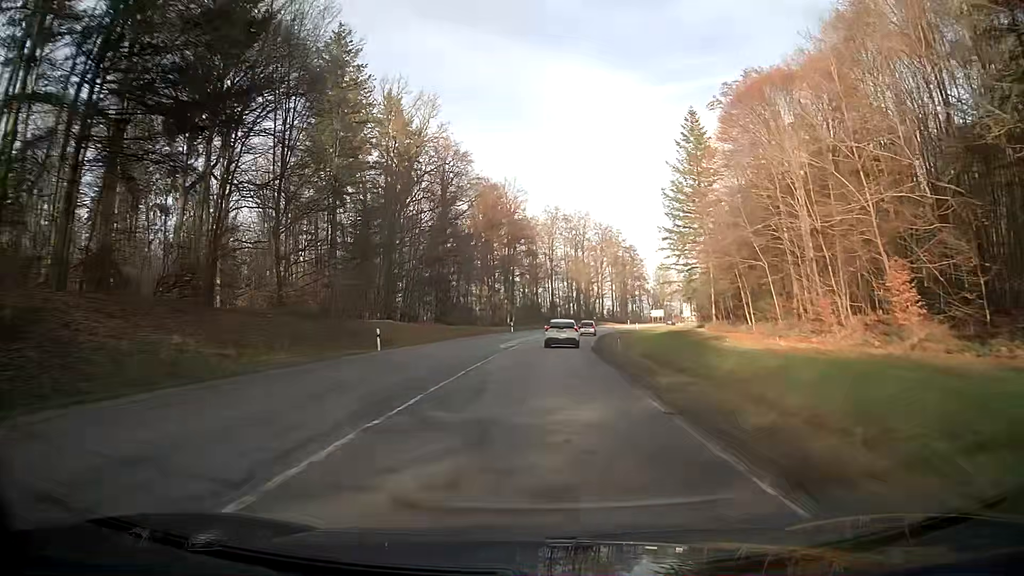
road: secondary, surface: asphalt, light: Day
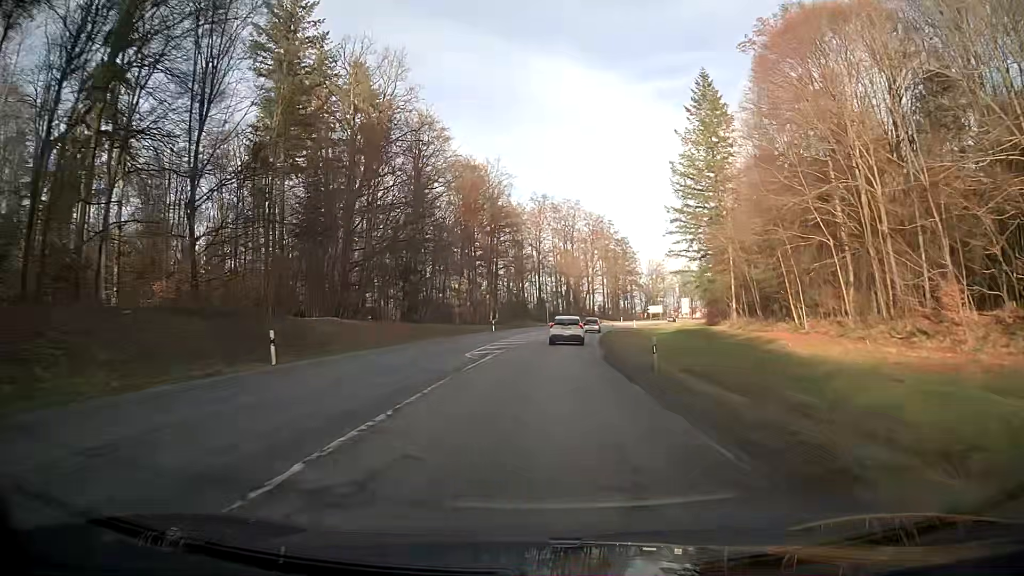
(+0.1, +12.0) m; +1°
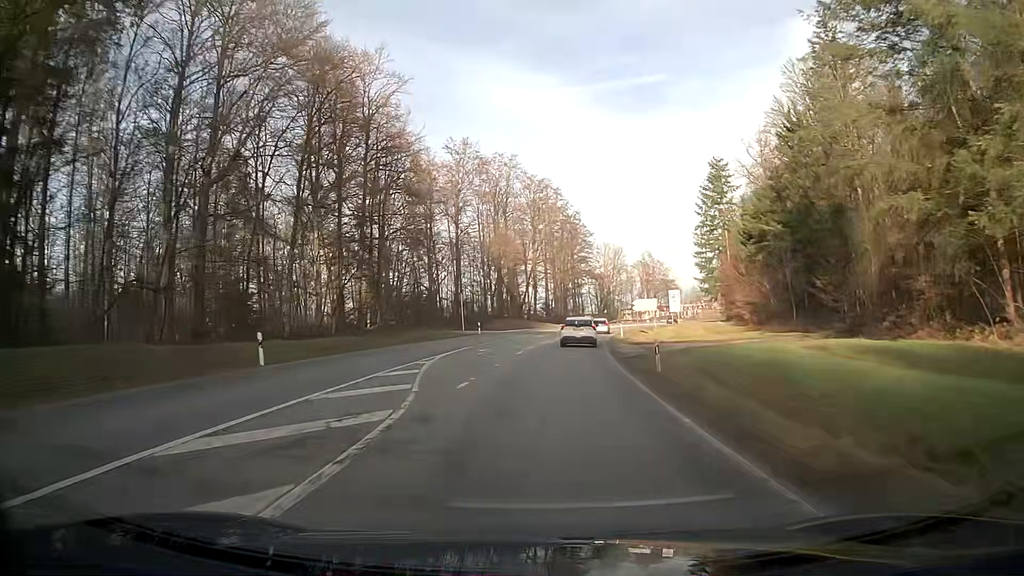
(+2.3, +46.8) m; +6°
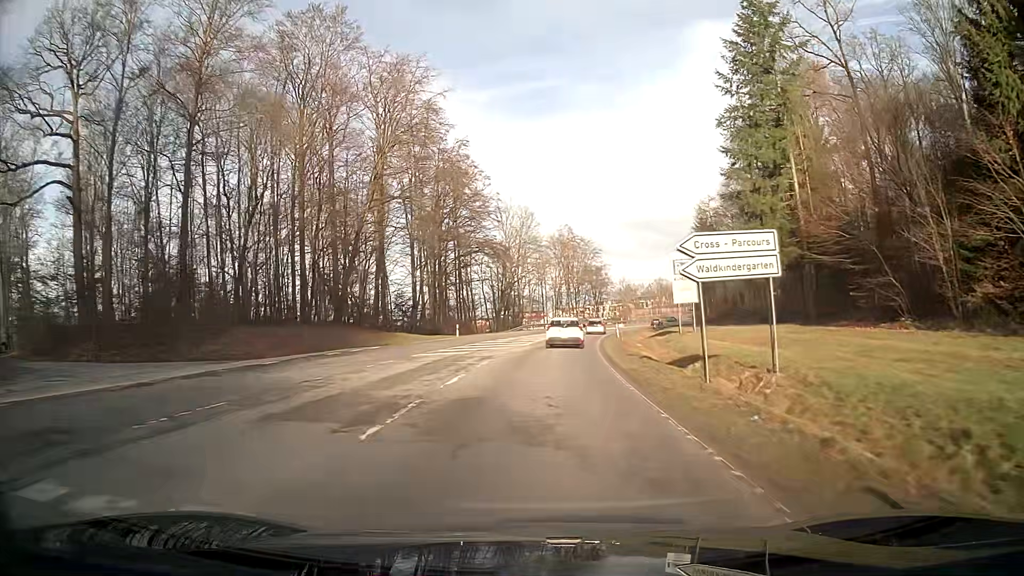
(+4.2, +55.9) m; +9°
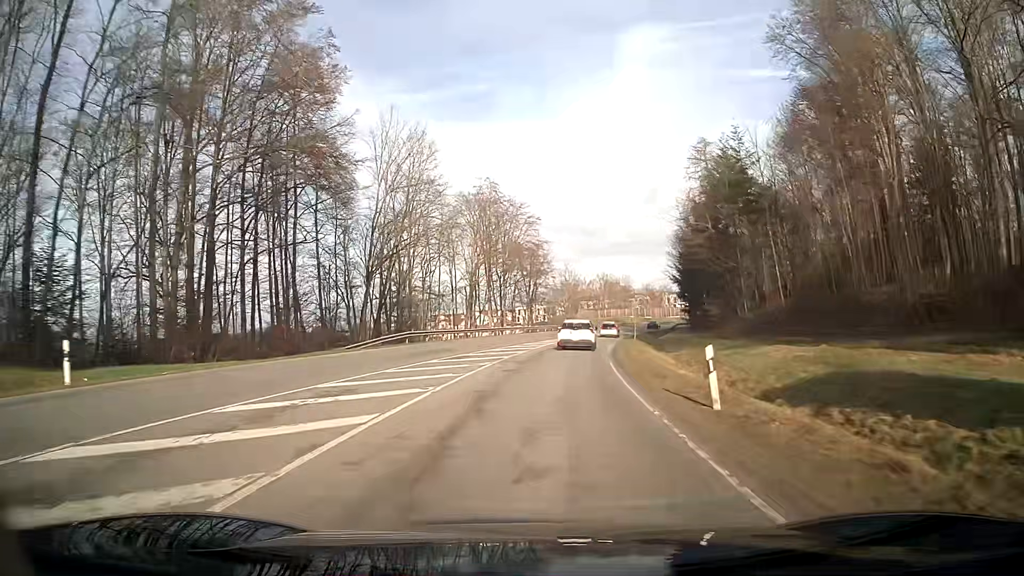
(+2.4, +43.7) m; +7°
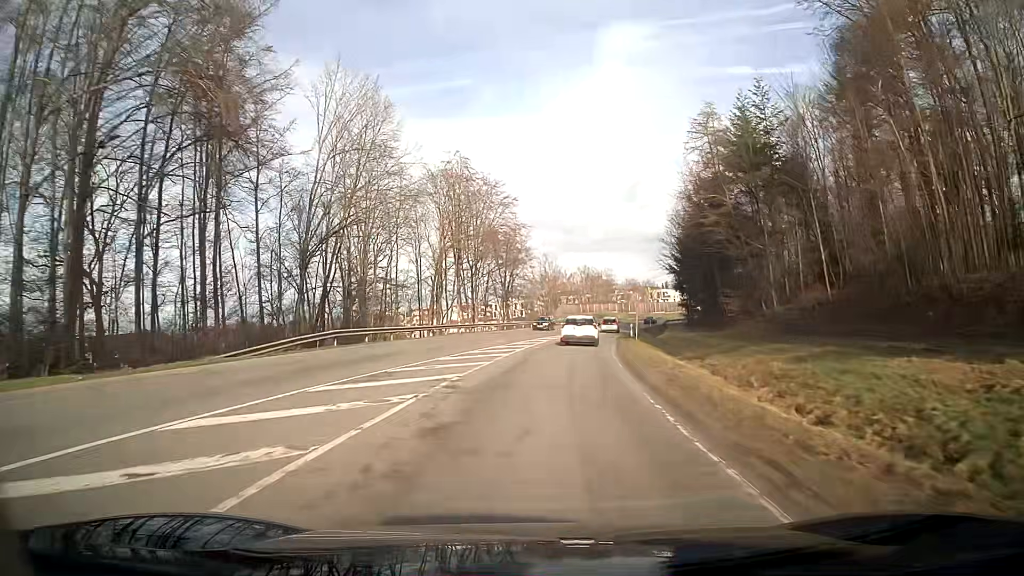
(+0.2, +10.9) m; +2°
